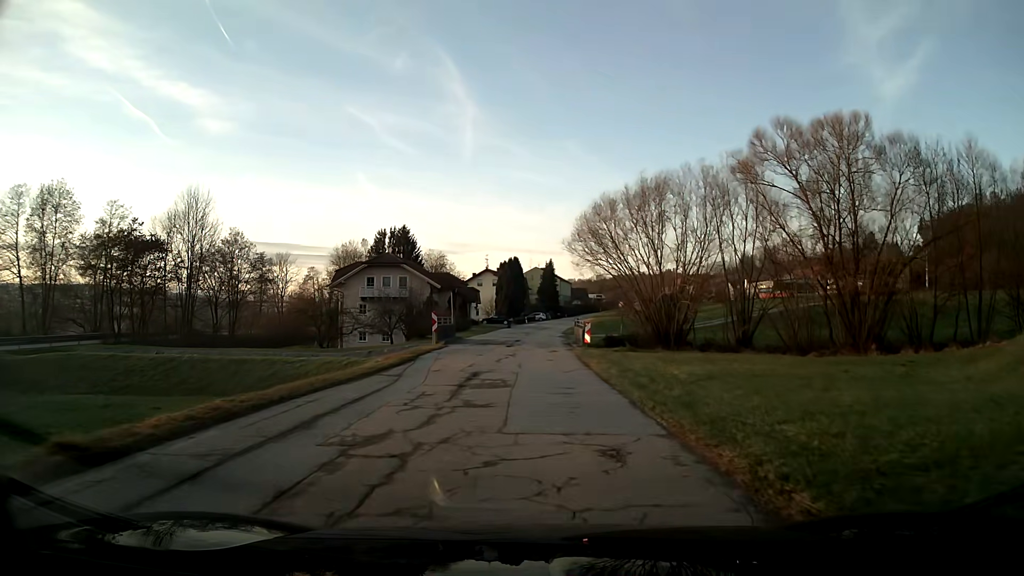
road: tertiary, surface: asphalt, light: Day
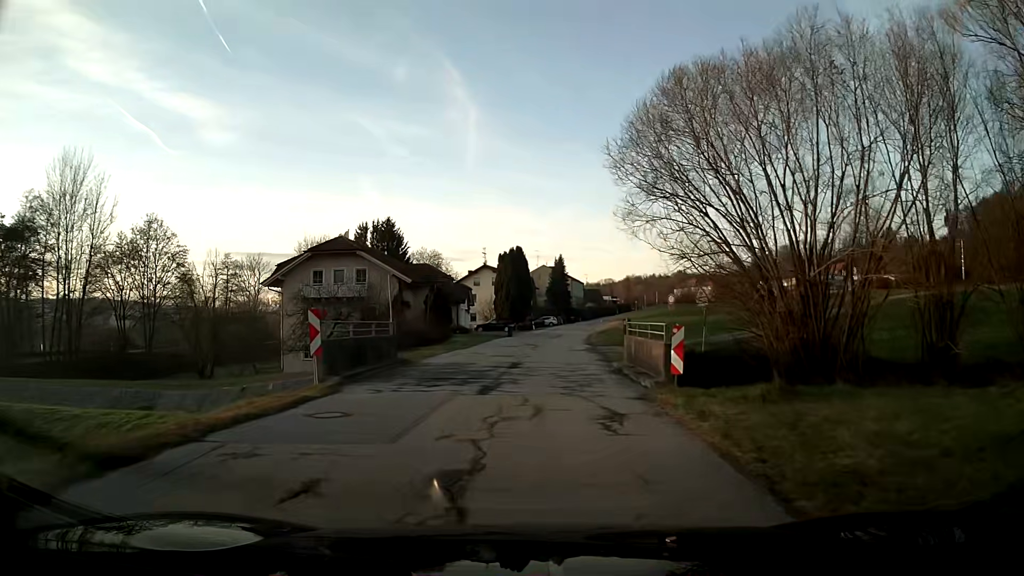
(-0.1, +19.9) m; -1°
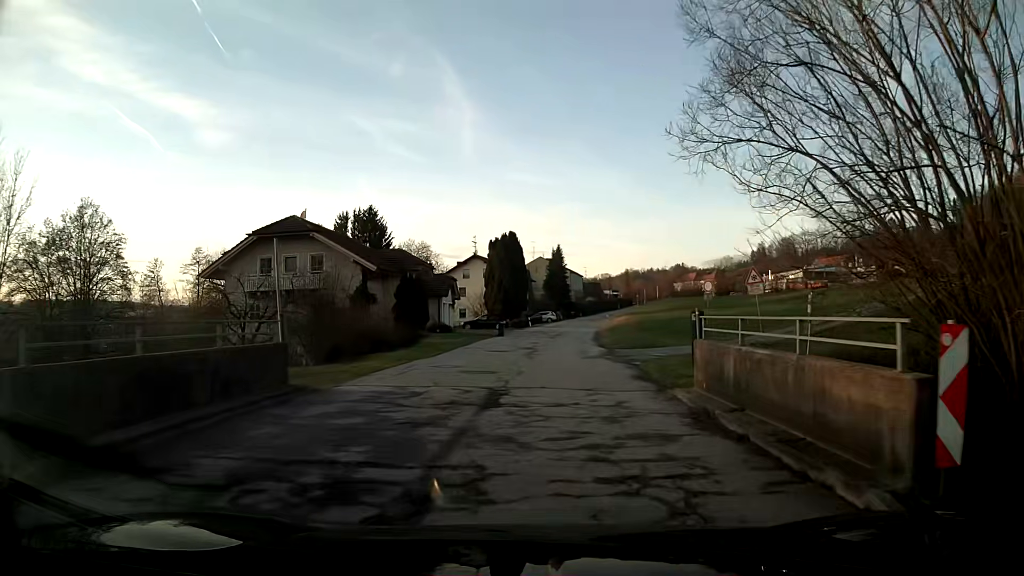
(0.0, +9.8) m; 0°
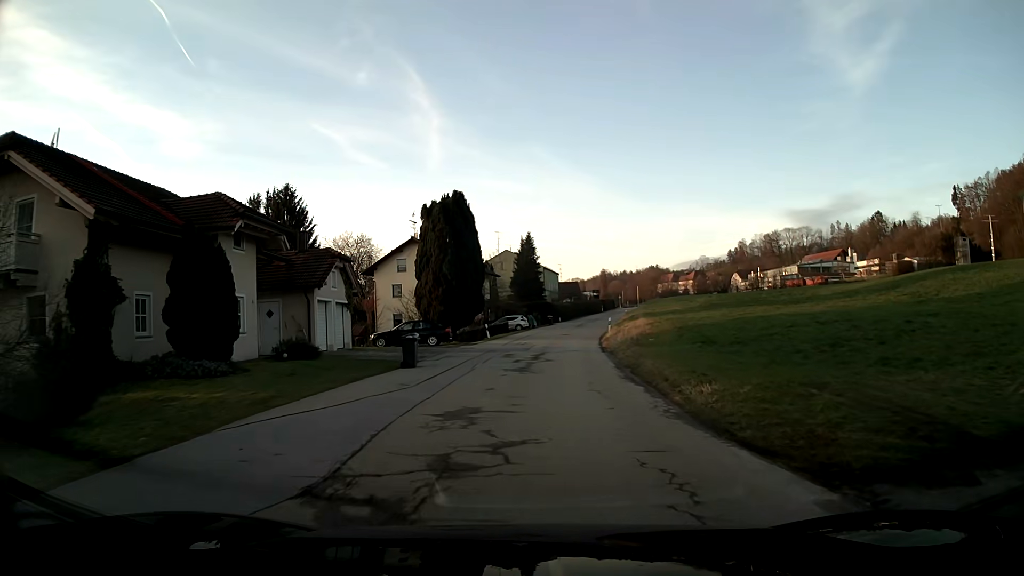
(+0.7, +24.6) m; +3°
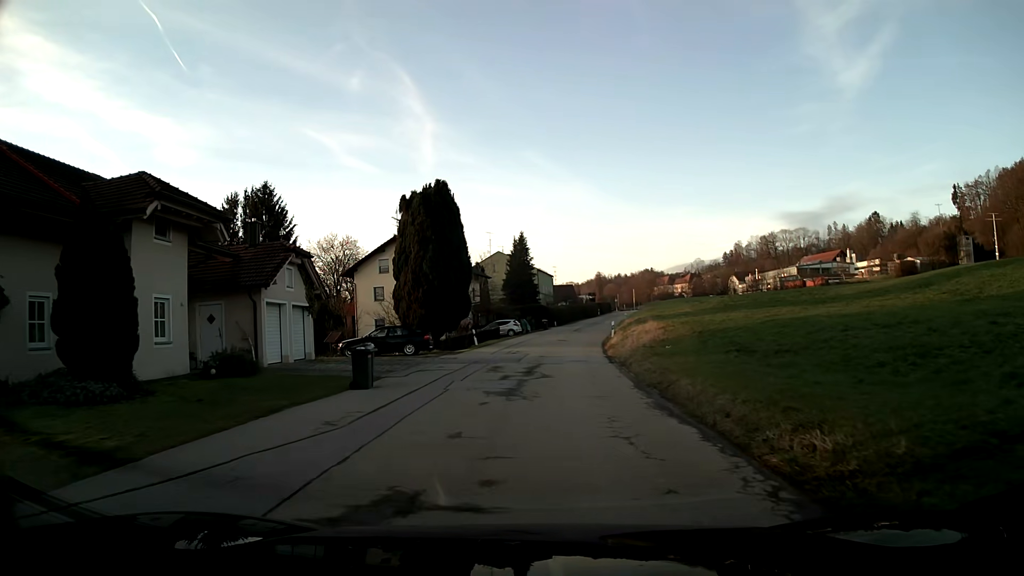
(0.0, +4.9) m; 0°
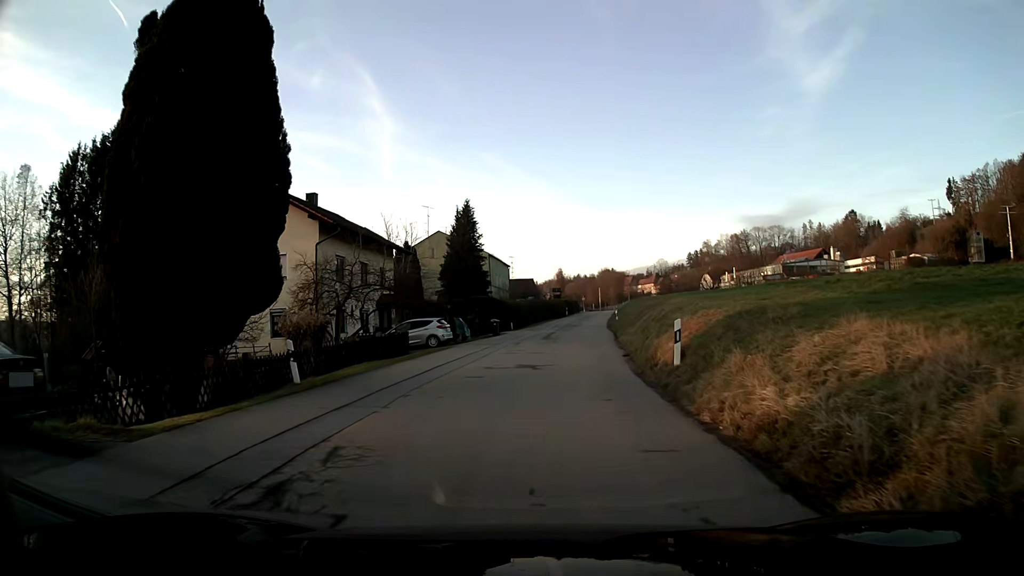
(+0.7, +24.6) m; +4°
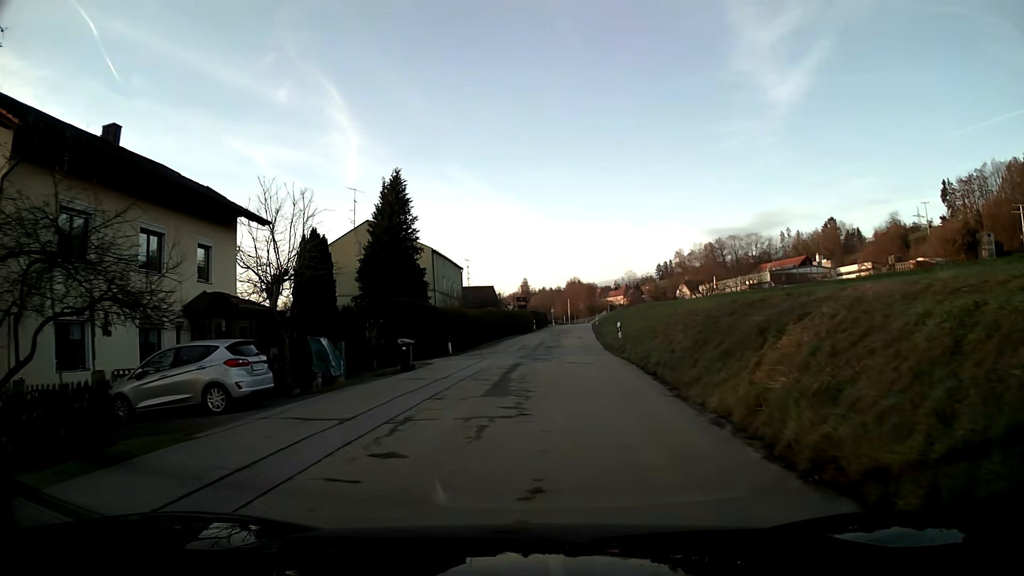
(+0.5, +19.5) m; +3°
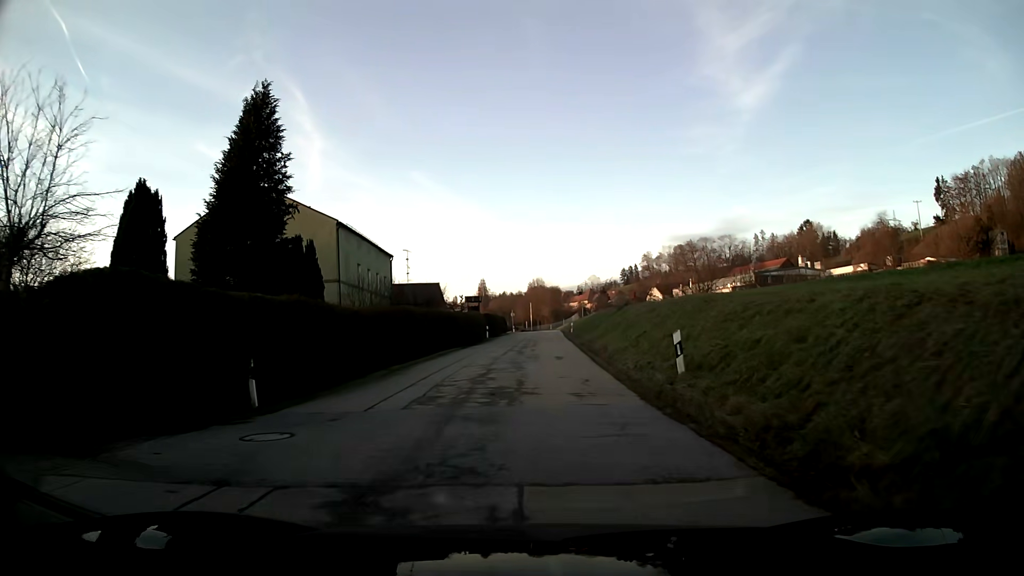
(+0.5, +19.4) m; +3°
(0, +10) (0, +20) (0, +30) (0, +40) (+1, +50) (+1, +60) (+1, +70) (+1, +80) (+1, +90) (+1, +100) m
